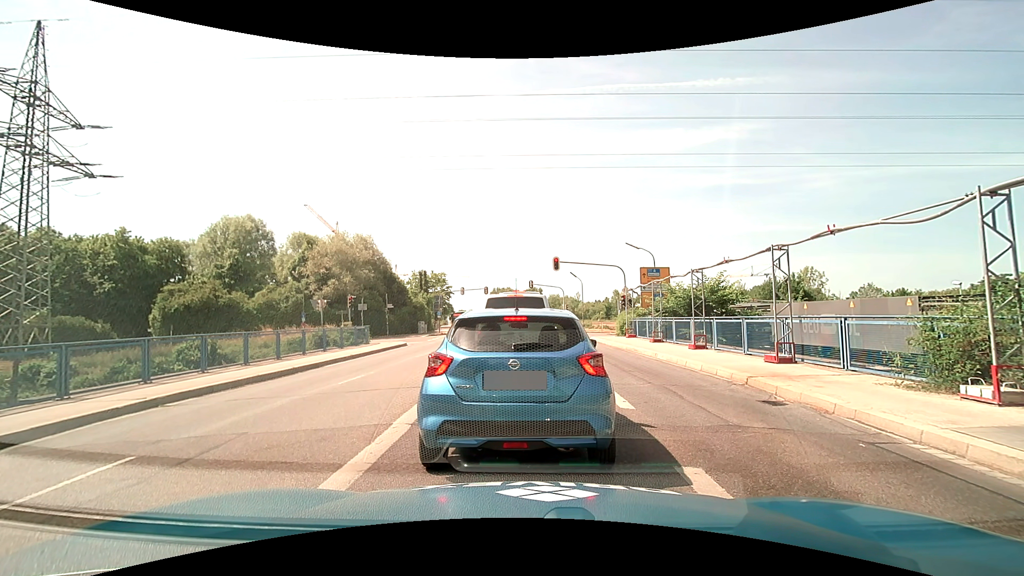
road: secondary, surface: asphalt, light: Day
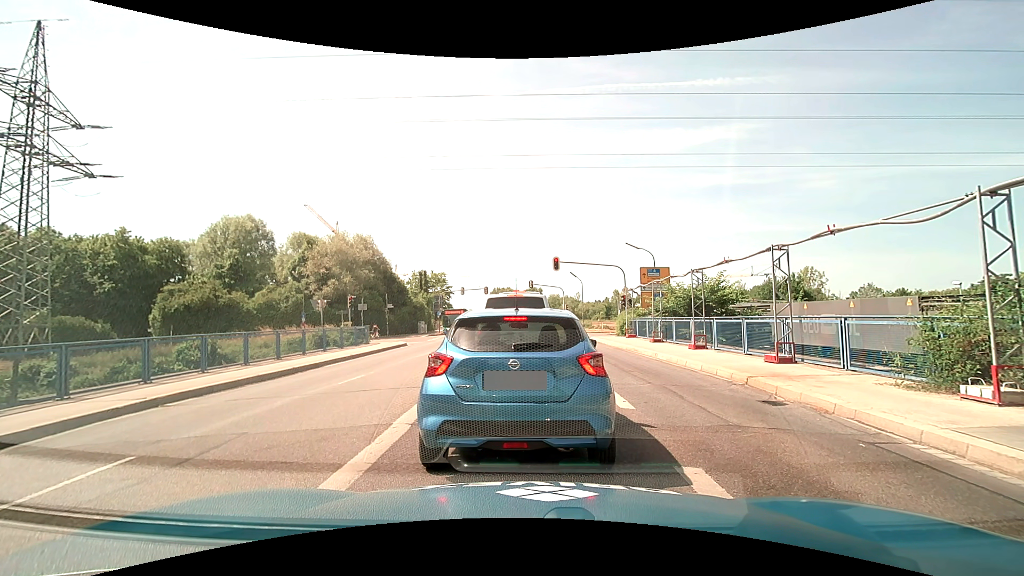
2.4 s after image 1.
(0.0, 0.0) m; 0°
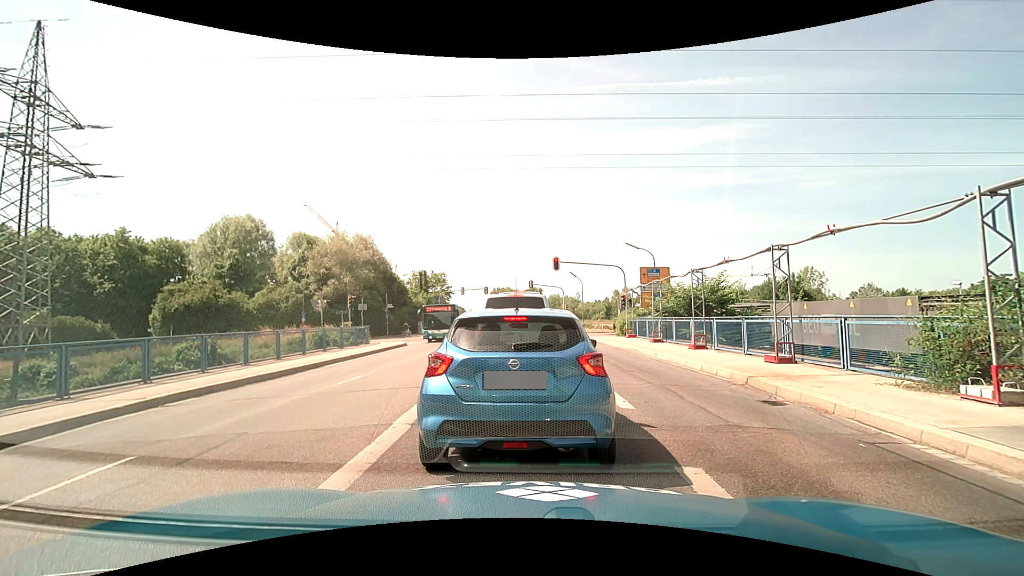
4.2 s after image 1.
(0.0, 0.0) m; 0°
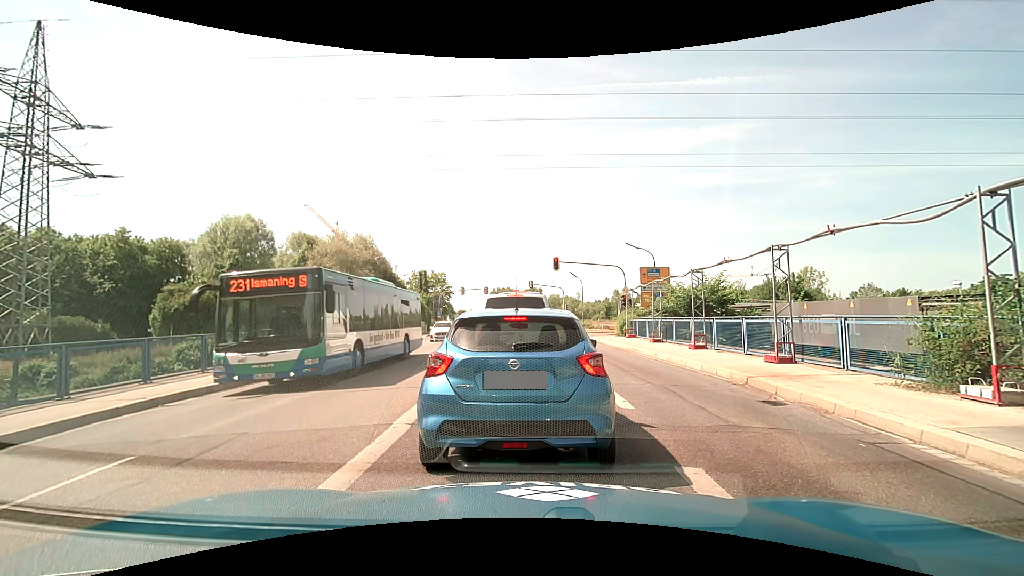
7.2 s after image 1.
(0.0, 0.0) m; 0°
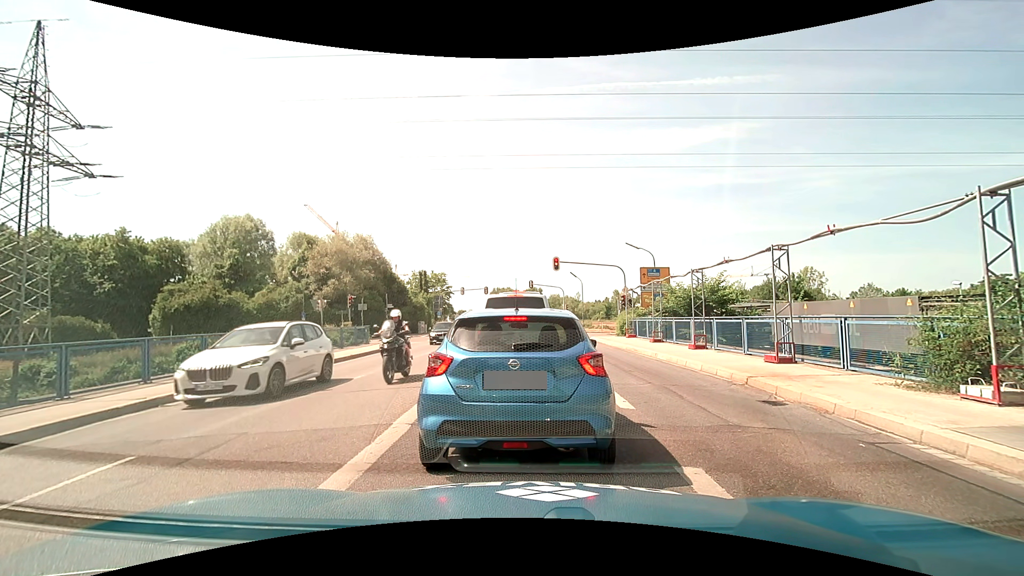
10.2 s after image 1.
(0.0, 0.0) m; 0°
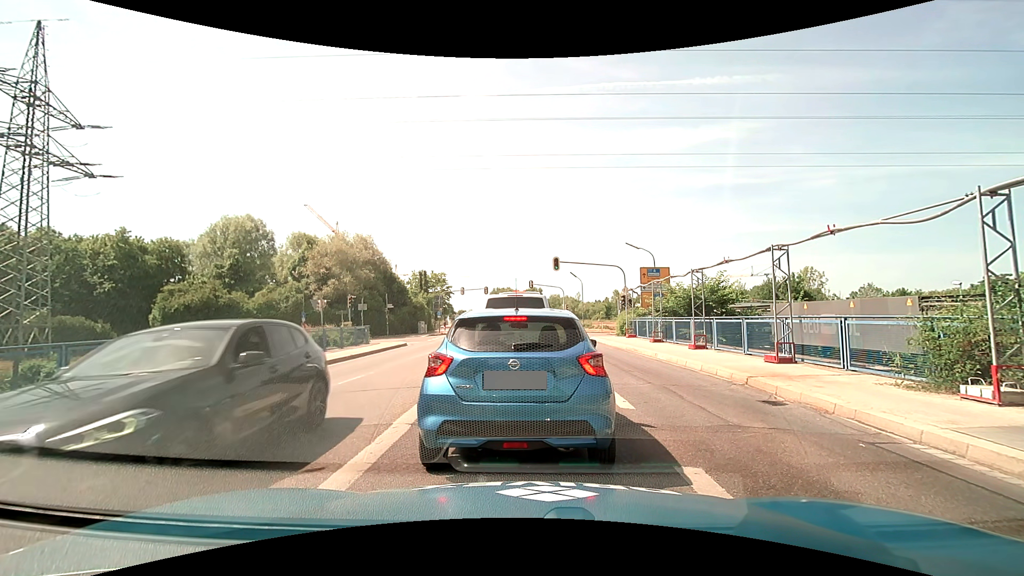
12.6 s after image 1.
(0.0, 0.0) m; 0°
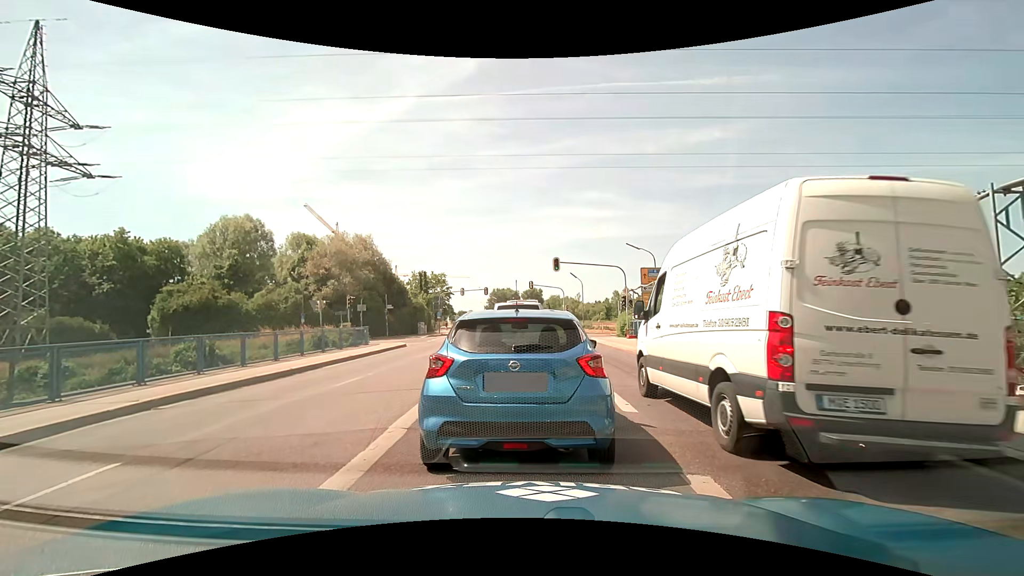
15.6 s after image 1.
(0.0, +0.2) m; 0°
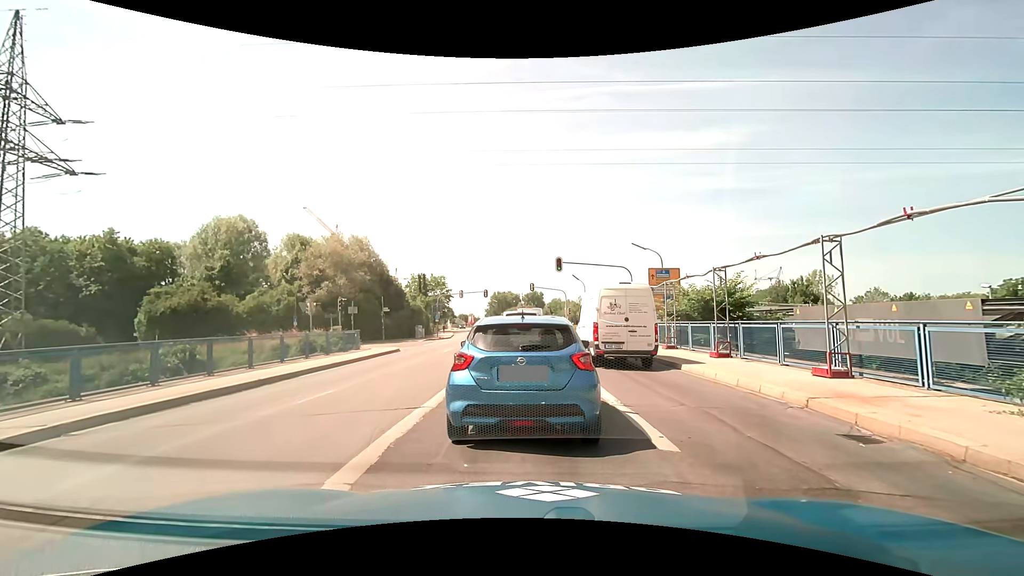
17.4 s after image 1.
(0.0, +2.2) m; +2°
